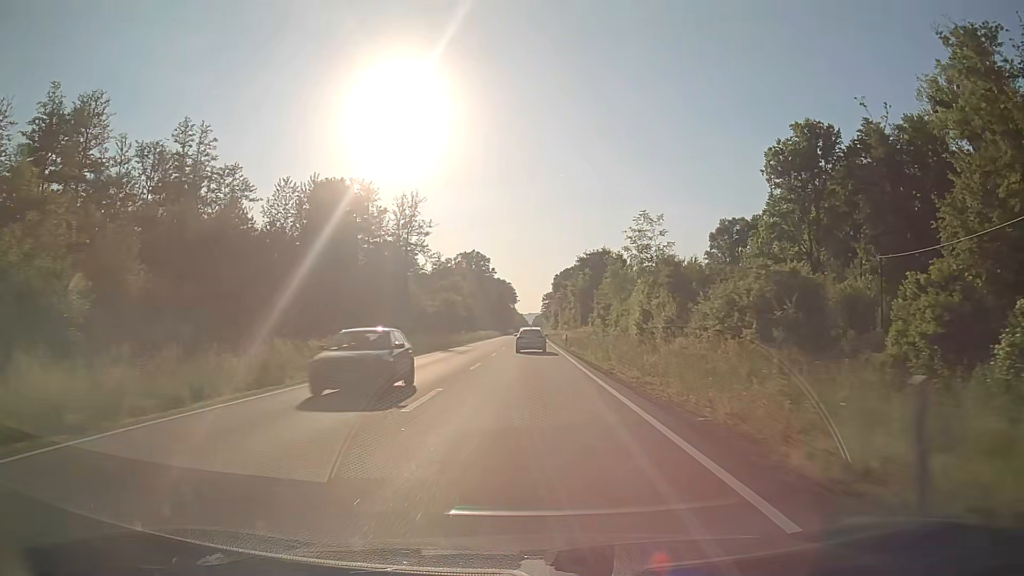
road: primary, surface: asphalt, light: Day
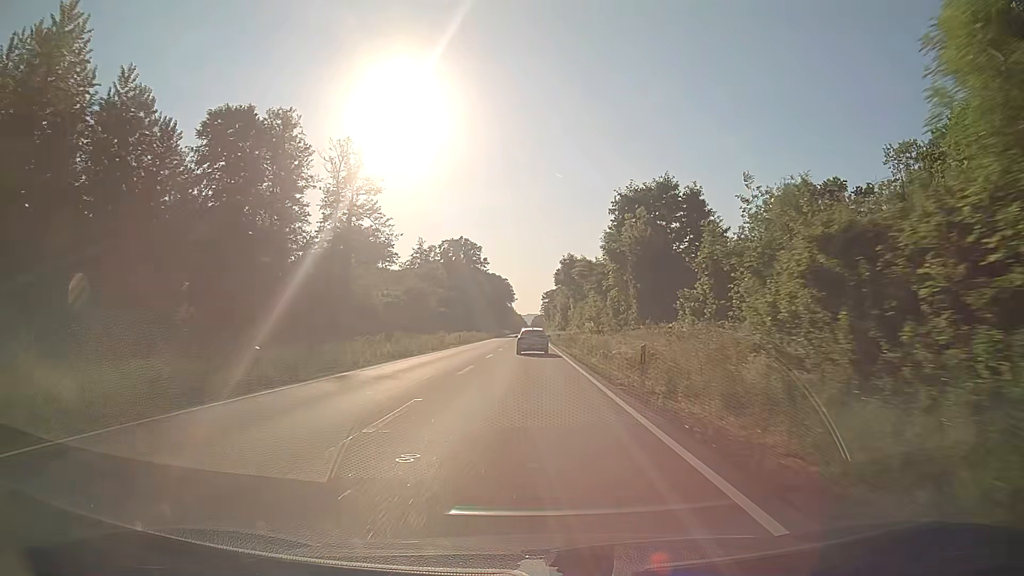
(-0.1, +38.3) m; 0°
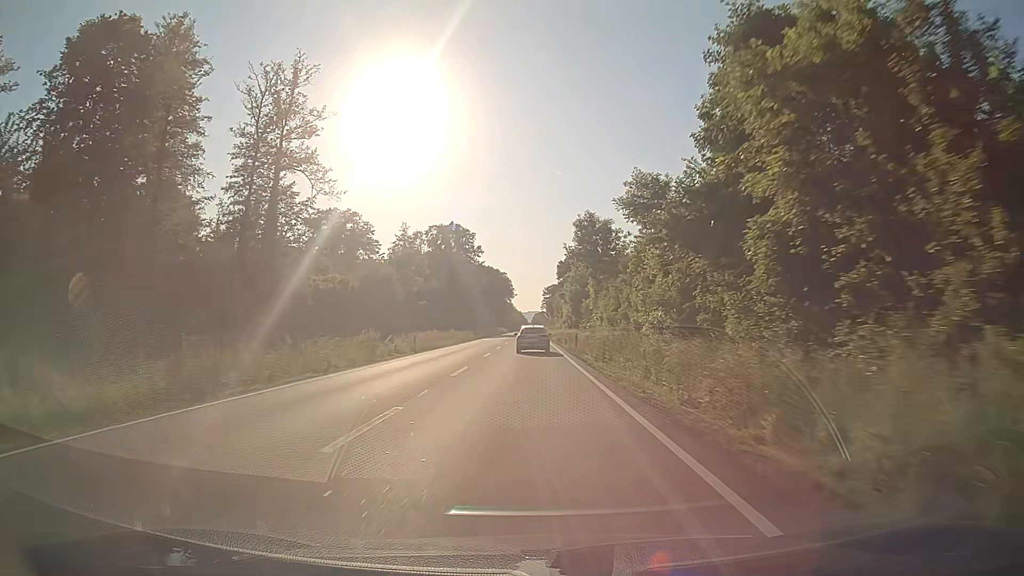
(+0.1, +25.7) m; 0°
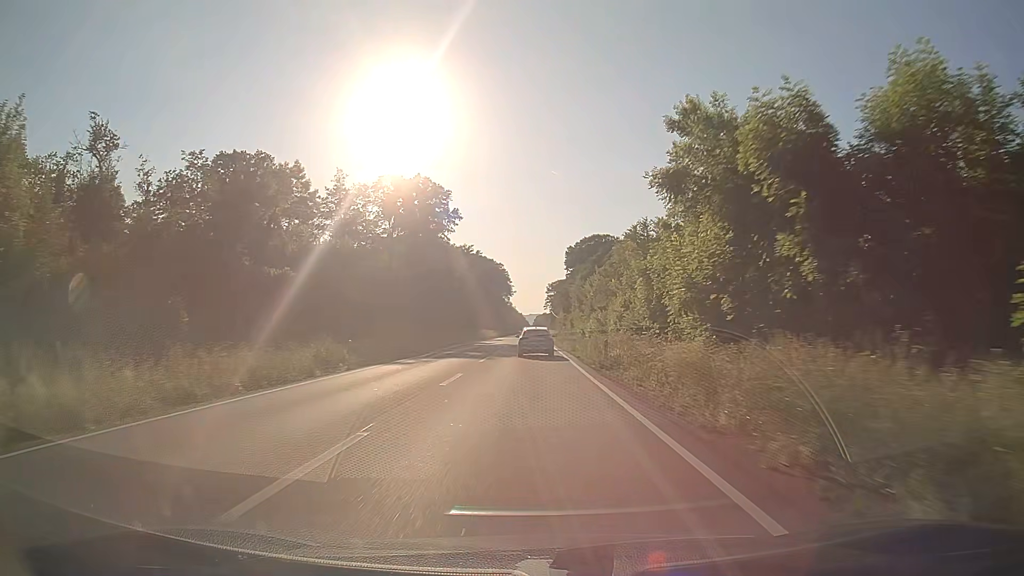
(-0.2, +62.8) m; 0°
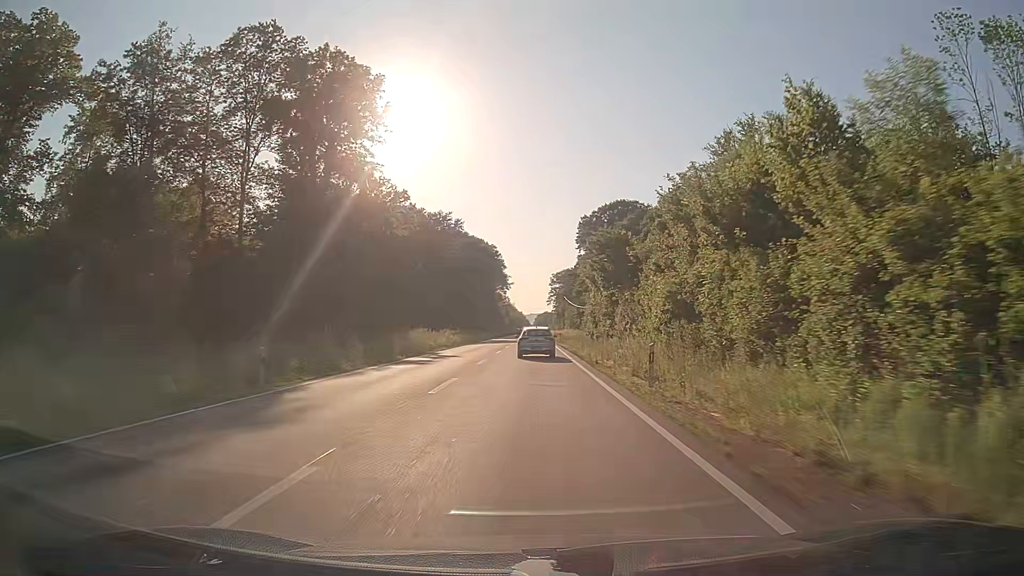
(-0.3, +62.5) m; 0°
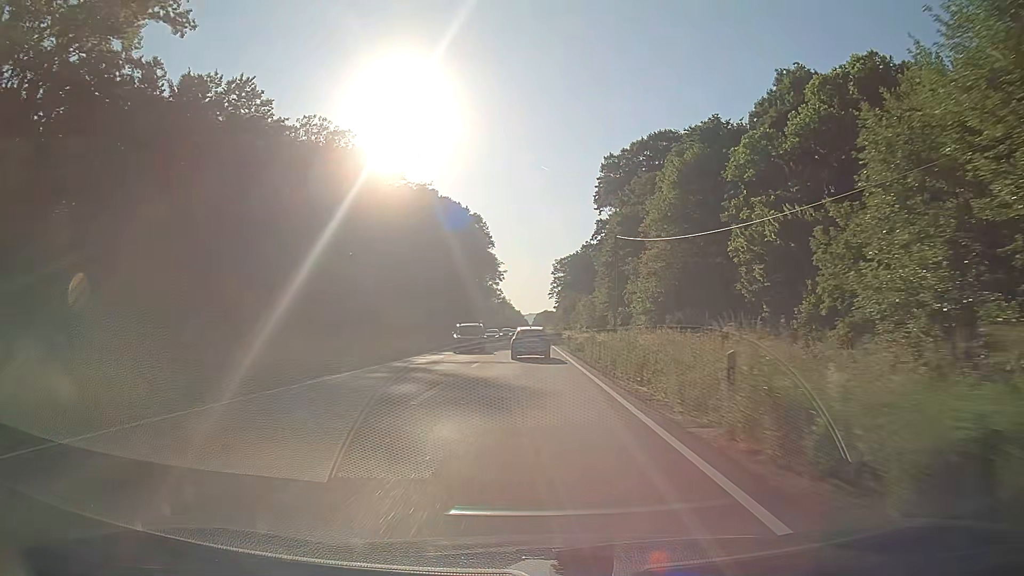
(+0.2, +62.1) m; +1°
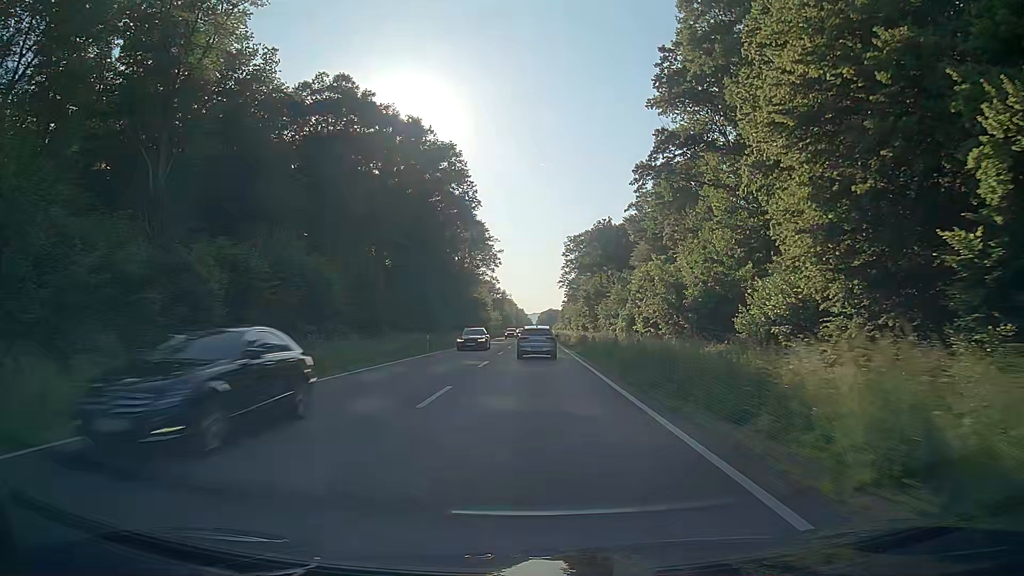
(-0.7, +60.9) m; -1°
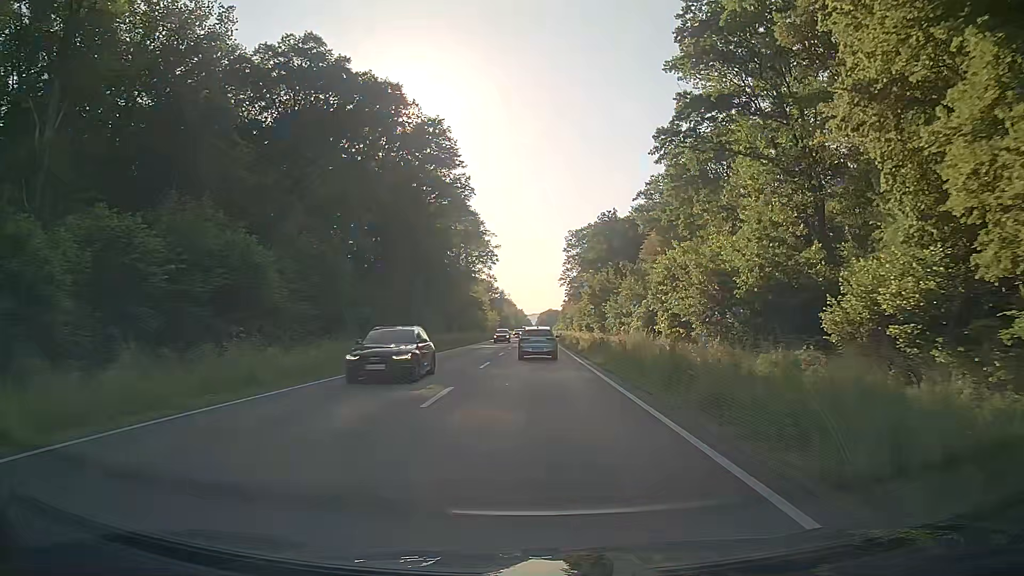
(0.0, +11.9) m; 0°
(0, +10) (0, +20) (0, +30) (0, +40) (0, +50) (0, +60) (0, +70) (0, +80) (0, +90) (+1, +100) m
